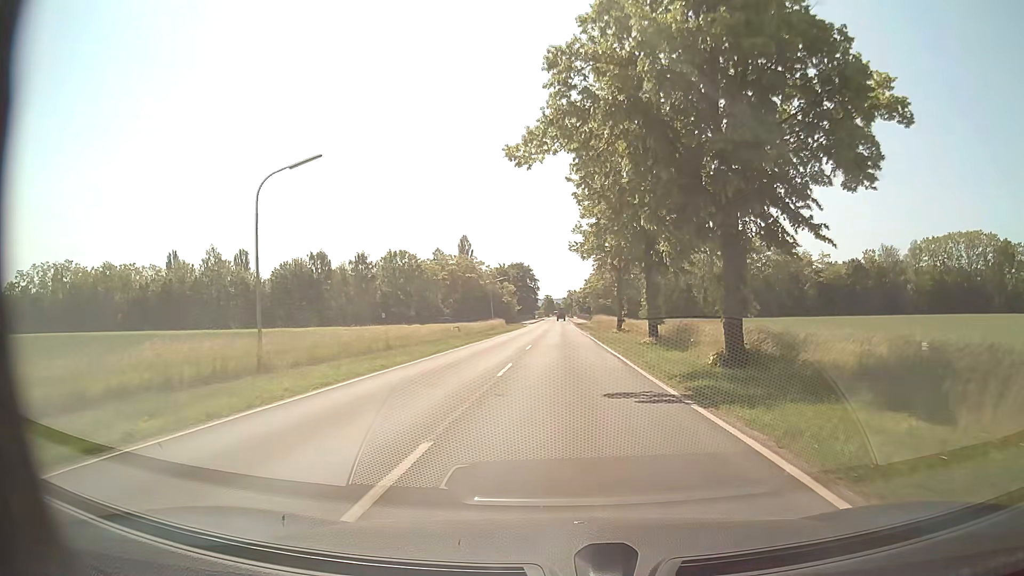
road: secondary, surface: asphalt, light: Day
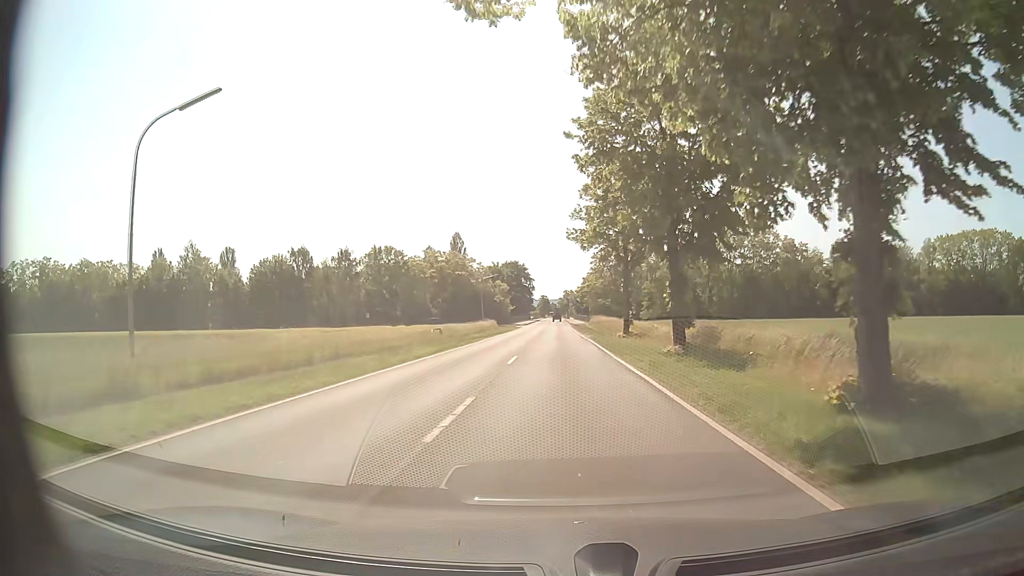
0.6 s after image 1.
(0.0, +8.0) m; 0°
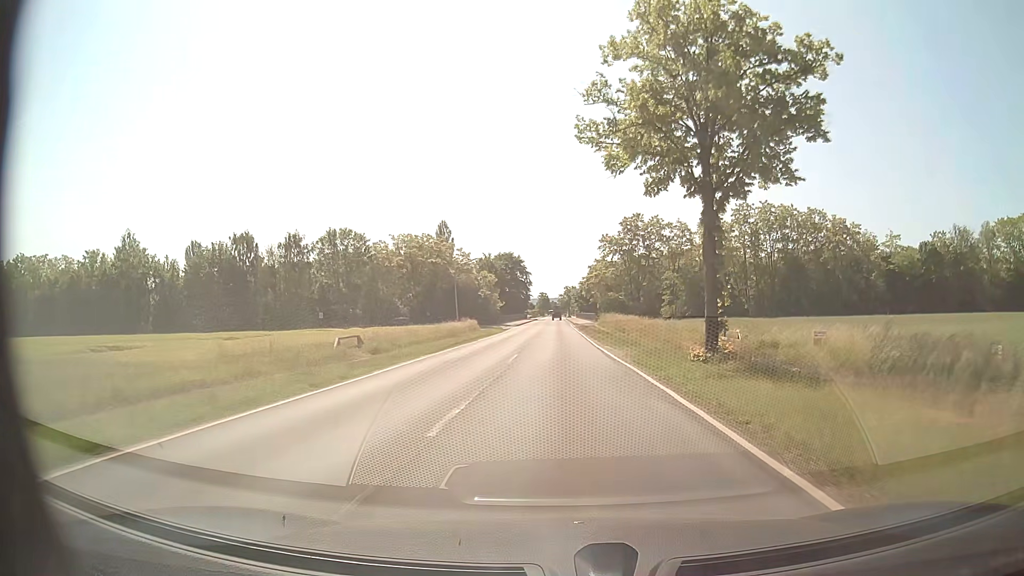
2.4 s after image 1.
(0.0, +23.8) m; 0°
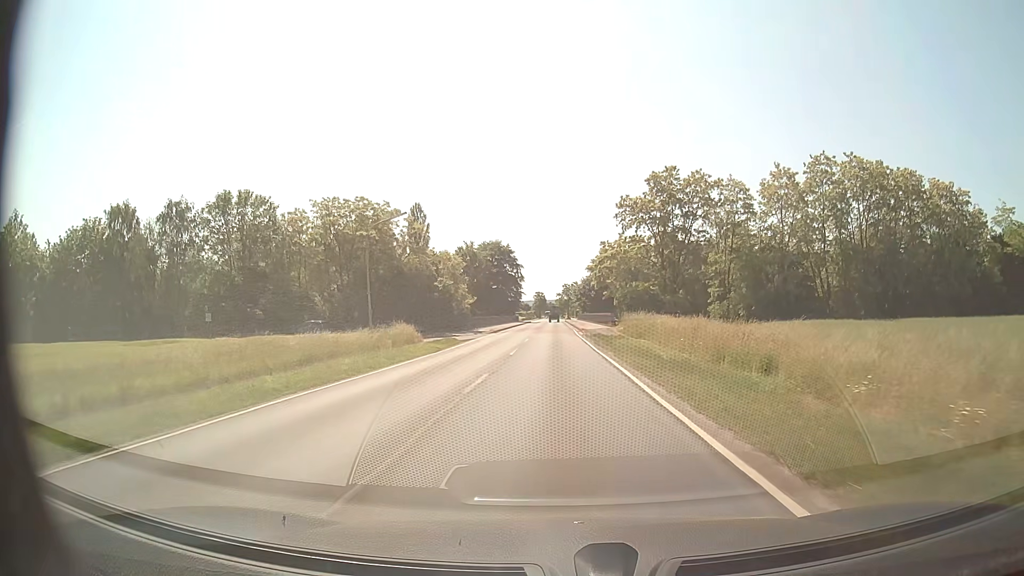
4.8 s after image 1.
(+0.1, +31.7) m; 0°
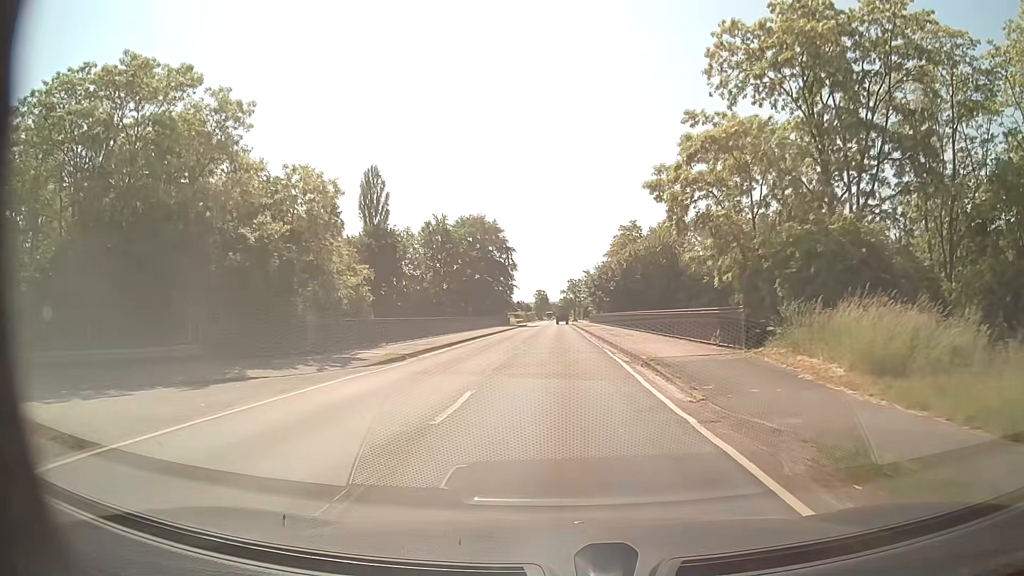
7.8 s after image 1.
(-0.2, +39.6) m; 0°
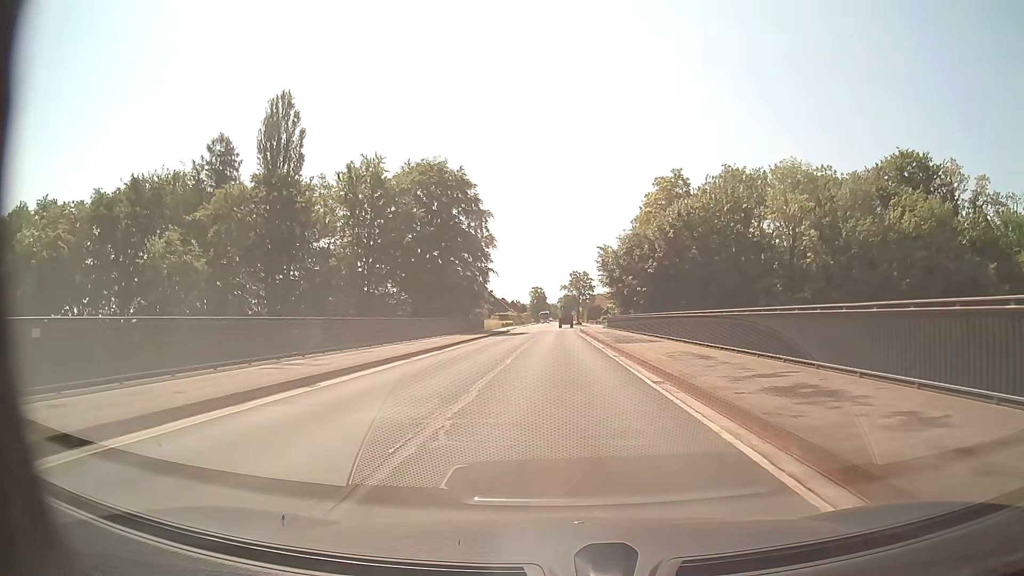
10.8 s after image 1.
(-0.1, +39.5) m; 0°
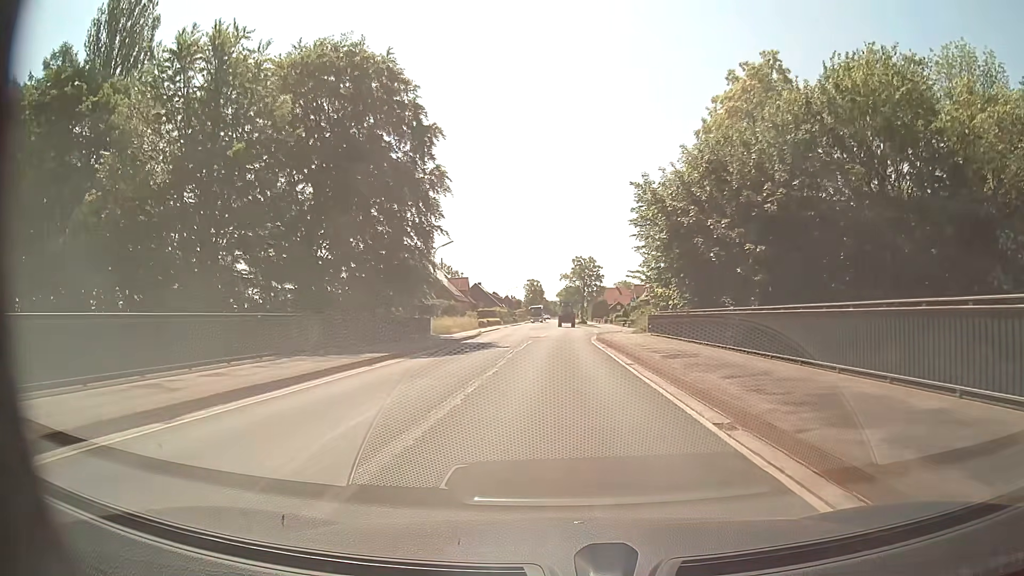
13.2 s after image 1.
(0.0, +31.7) m; 0°
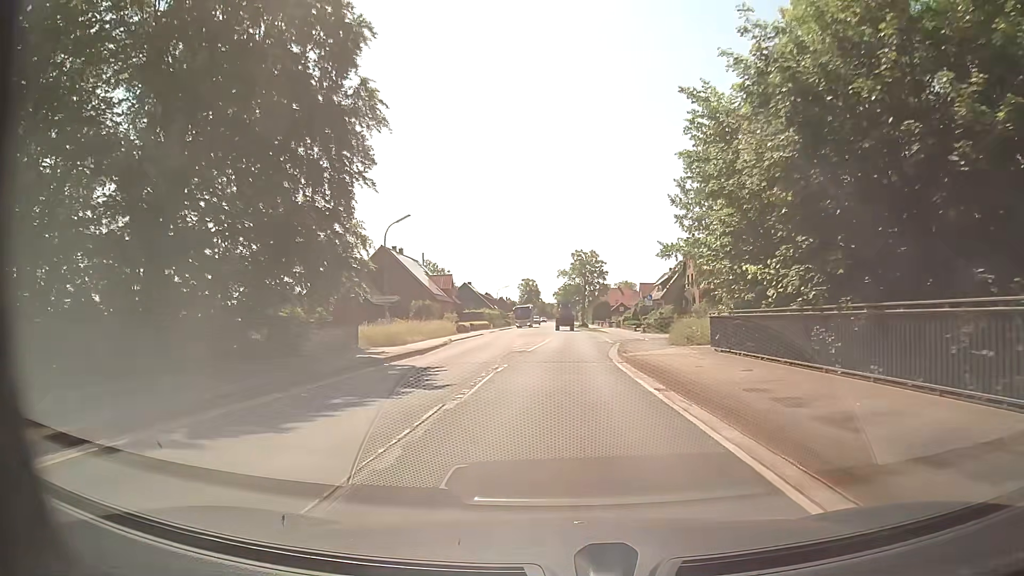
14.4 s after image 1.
(0.0, +15.9) m; 0°
(0, +10) (0, +20) (+1, +30) (+1, +40) (+1, +50) (+1, +60) (+1, +70) (+1, +80) (+1, +90) (0, +100) m
